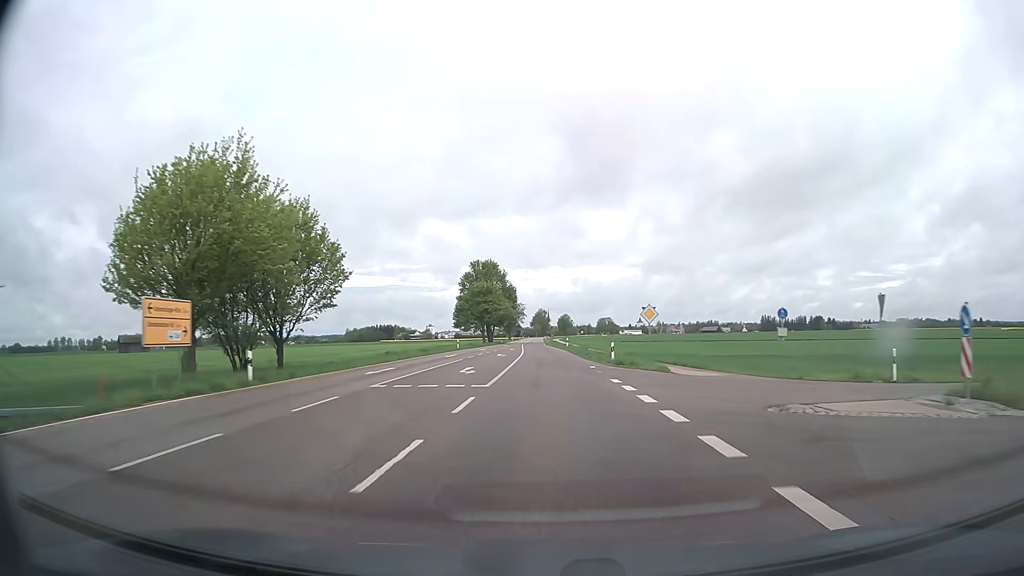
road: tertiary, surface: asphalt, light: Day
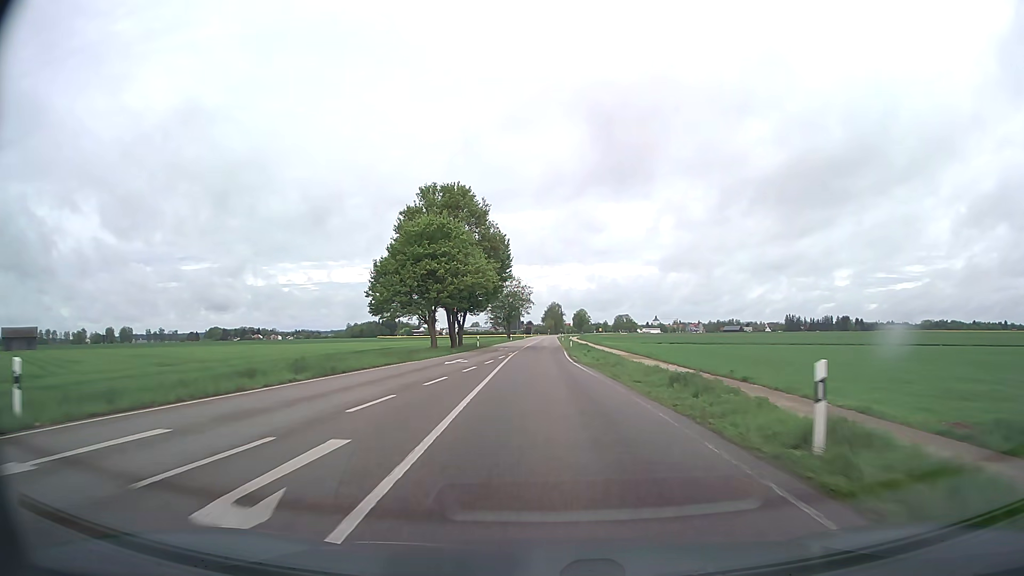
(-0.6, +60.3) m; -1°
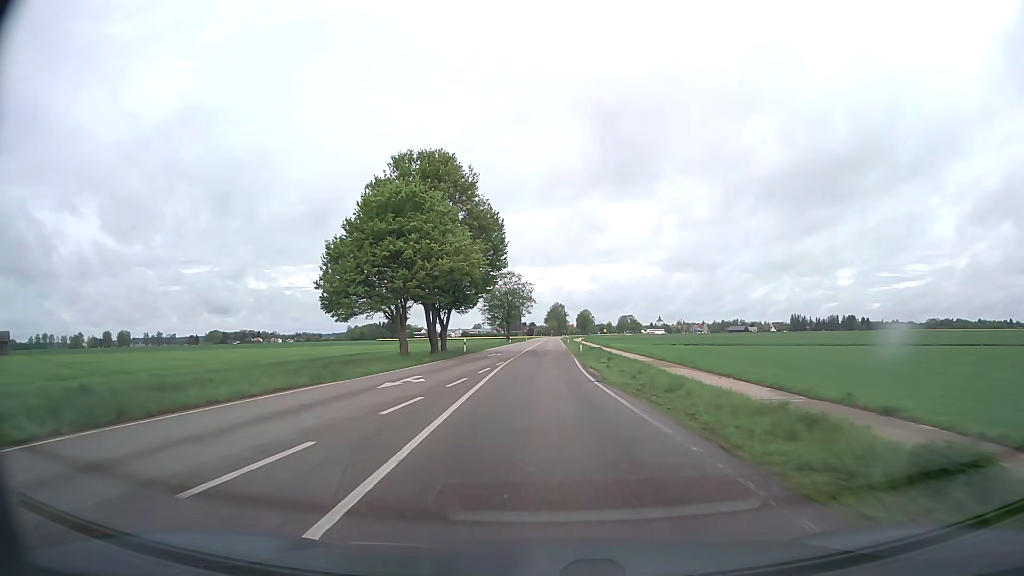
(0.0, +12.0) m; 0°
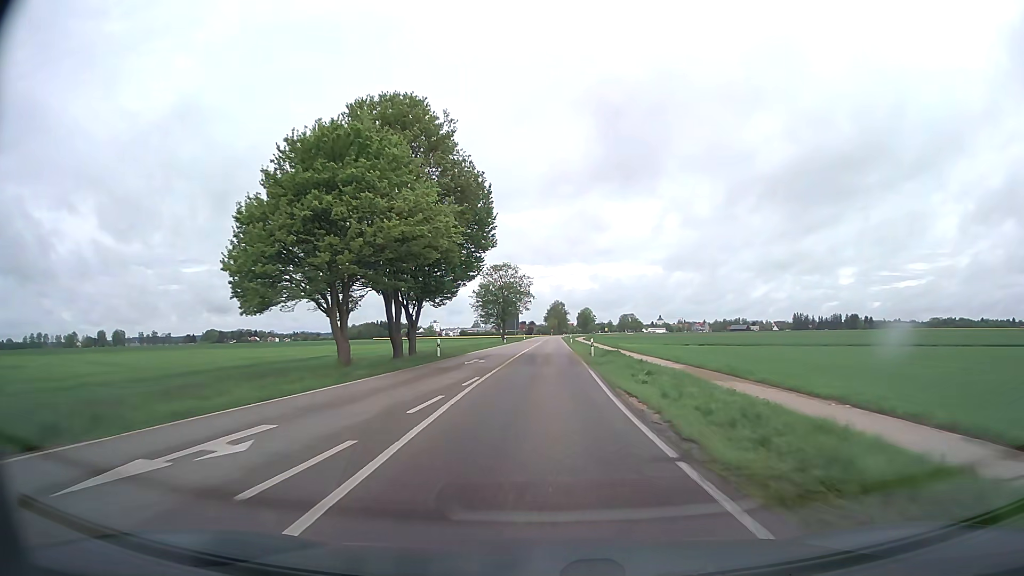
(0.0, +12.0) m; 0°
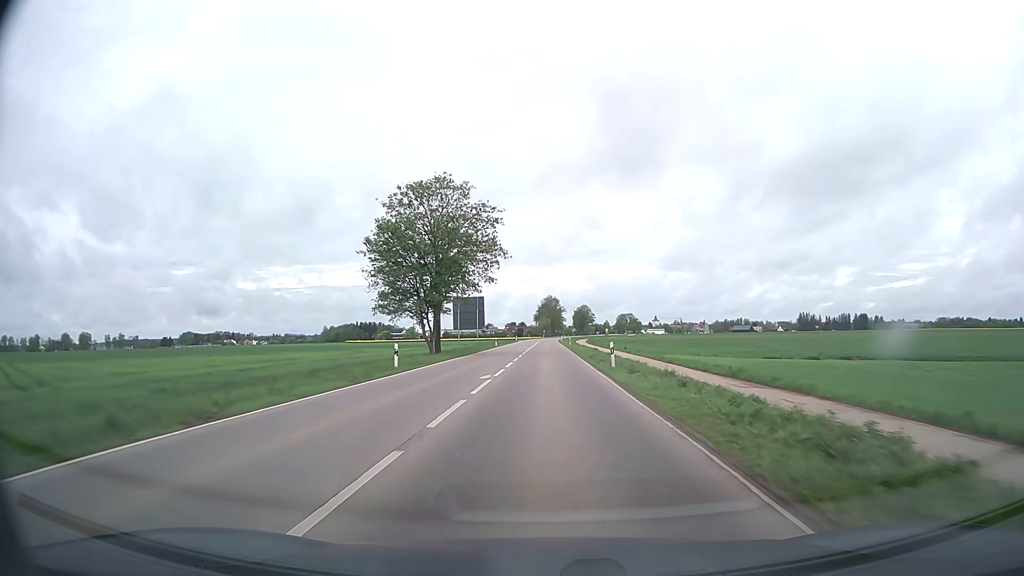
(+0.3, +59.7) m; +1°
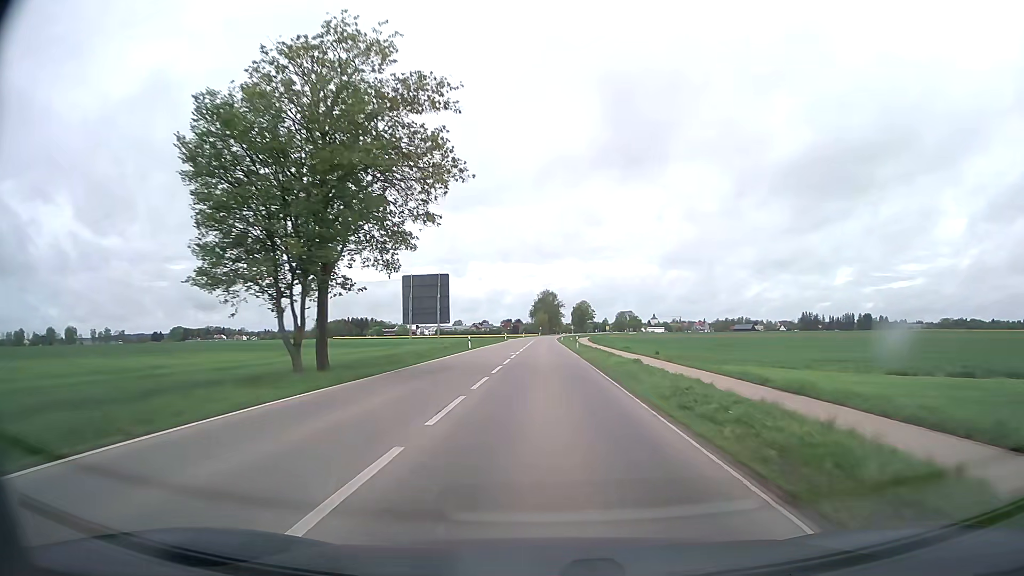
(0.0, +24.1) m; 0°
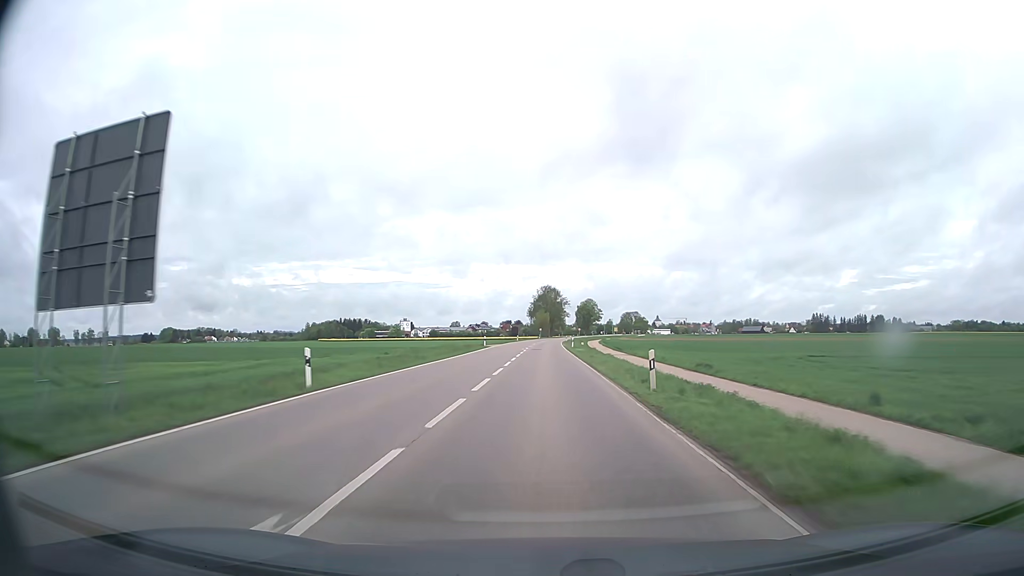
(0.0, +36.4) m; 0°
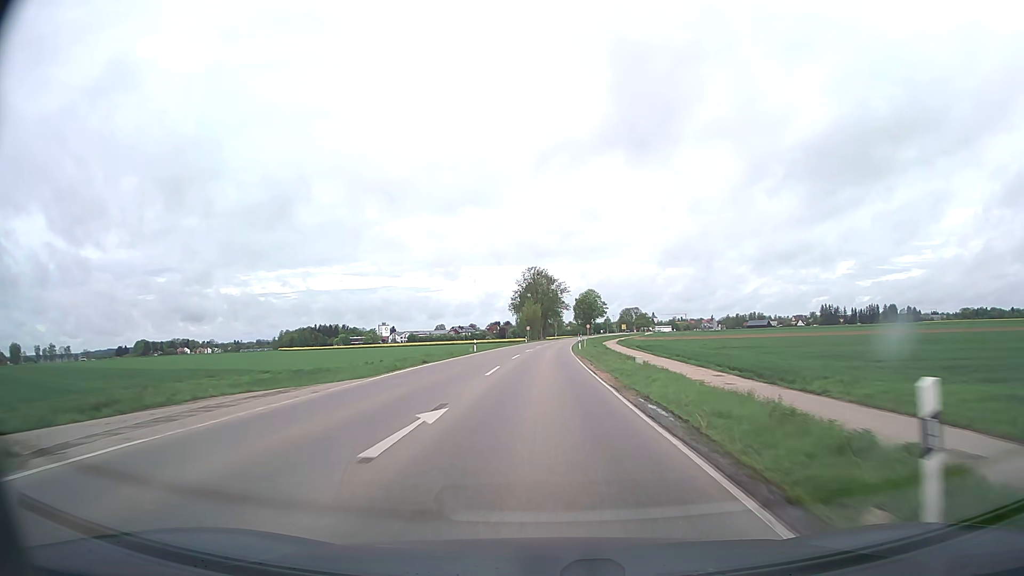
(+0.4, +61.2) m; +1°
(0, +10) (0, +20) (0, +30) (0, +40) (+1, +50) (+1, +60) (+1, +70) (+2, +80) (+3, +90) (+3, +100) m
